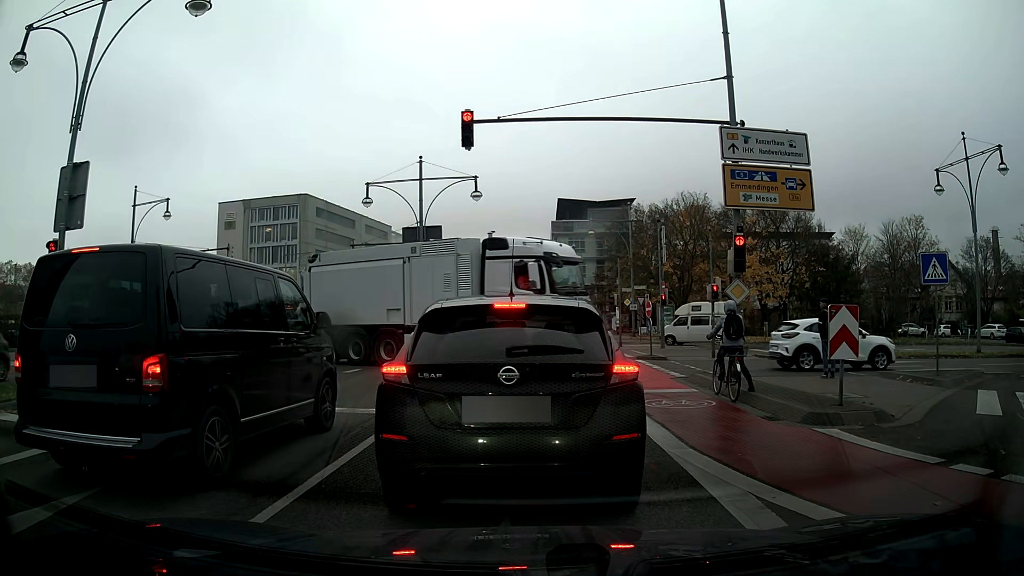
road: primary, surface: asphalt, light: Day
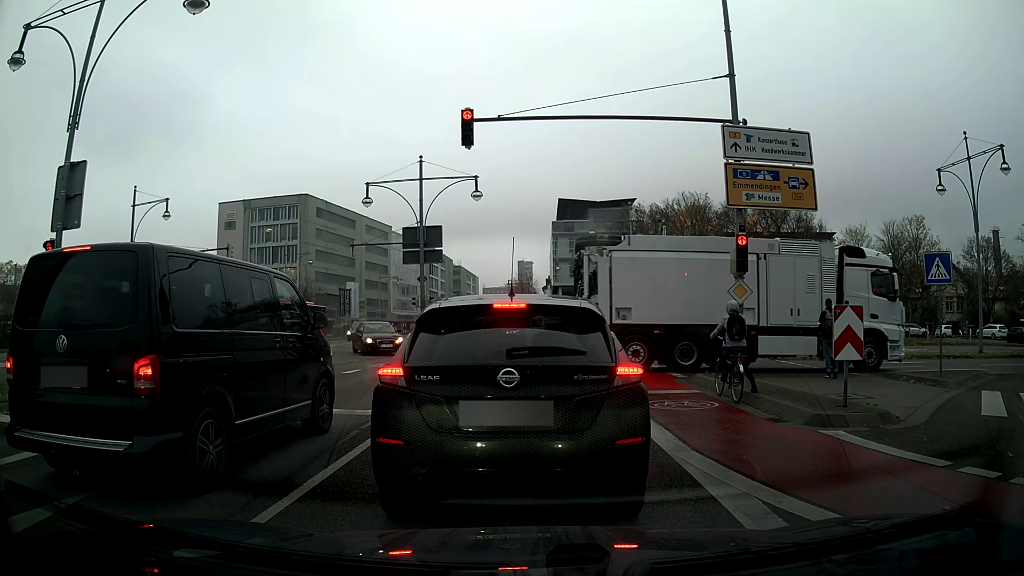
(0.0, +0.2) m; 0°
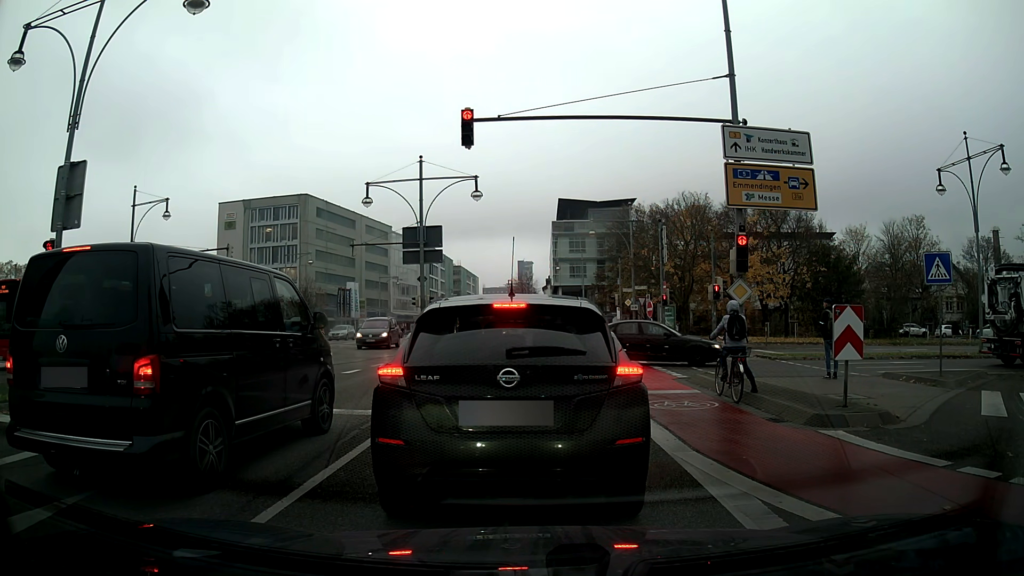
(0.0, 0.0) m; 0°
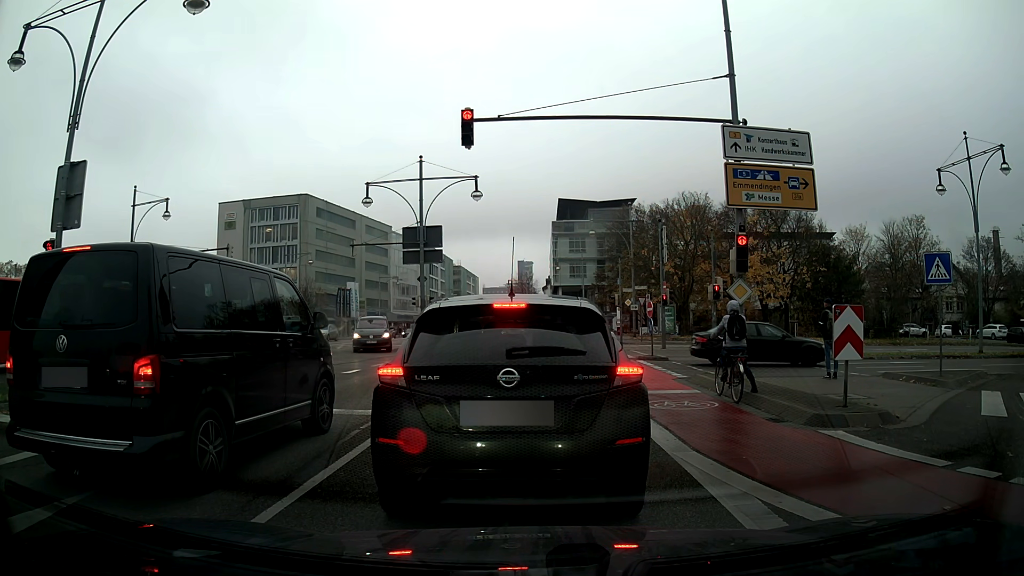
(0.0, 0.0) m; 0°
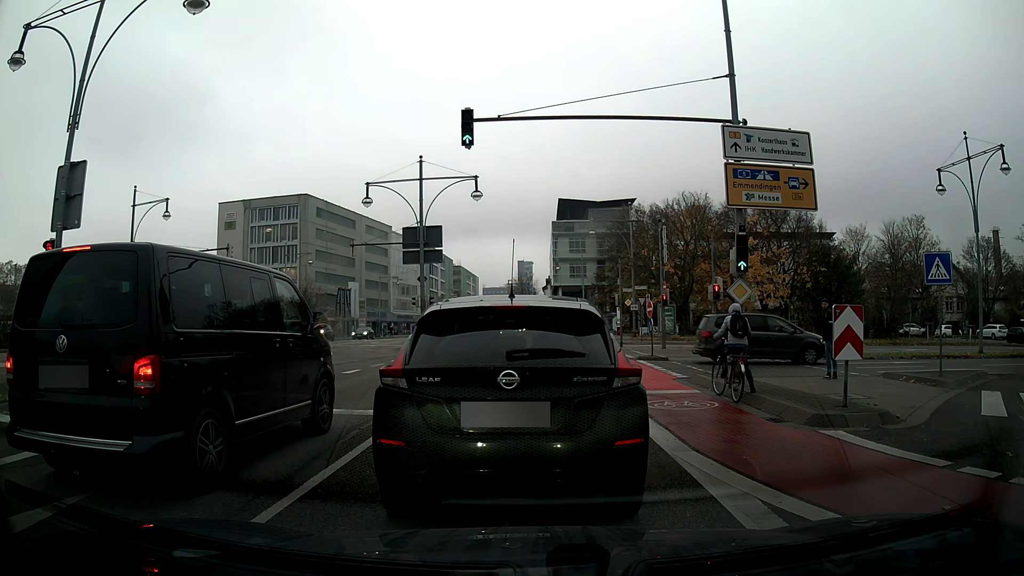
(0.0, 0.0) m; 0°
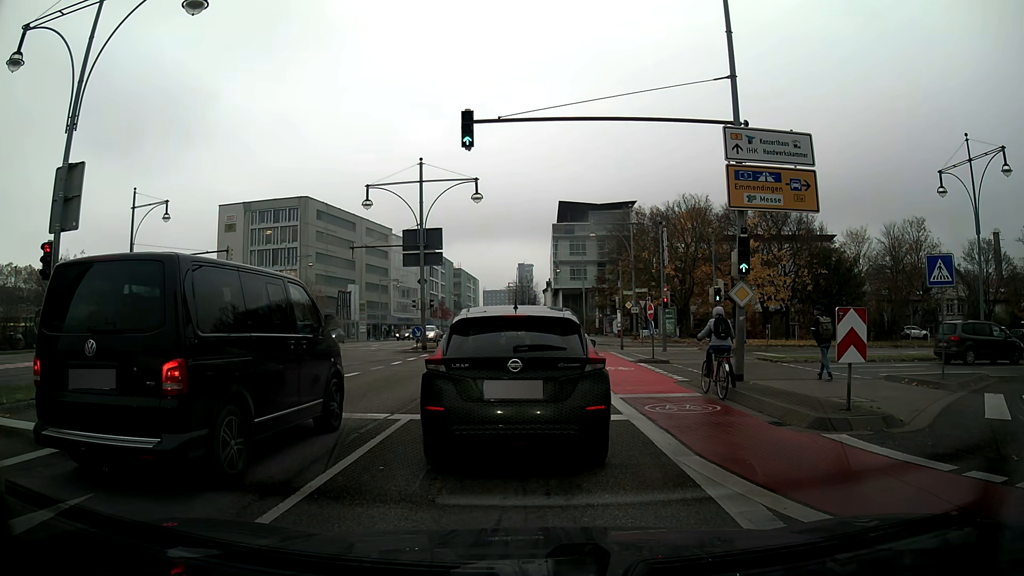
(0.0, +0.1) m; 0°
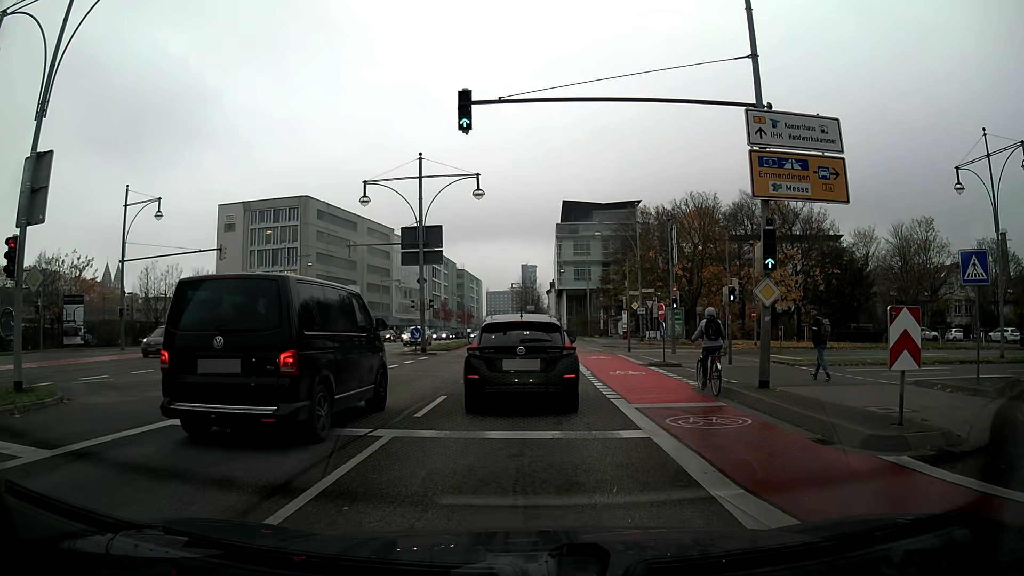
(0.0, +1.6) m; -2°
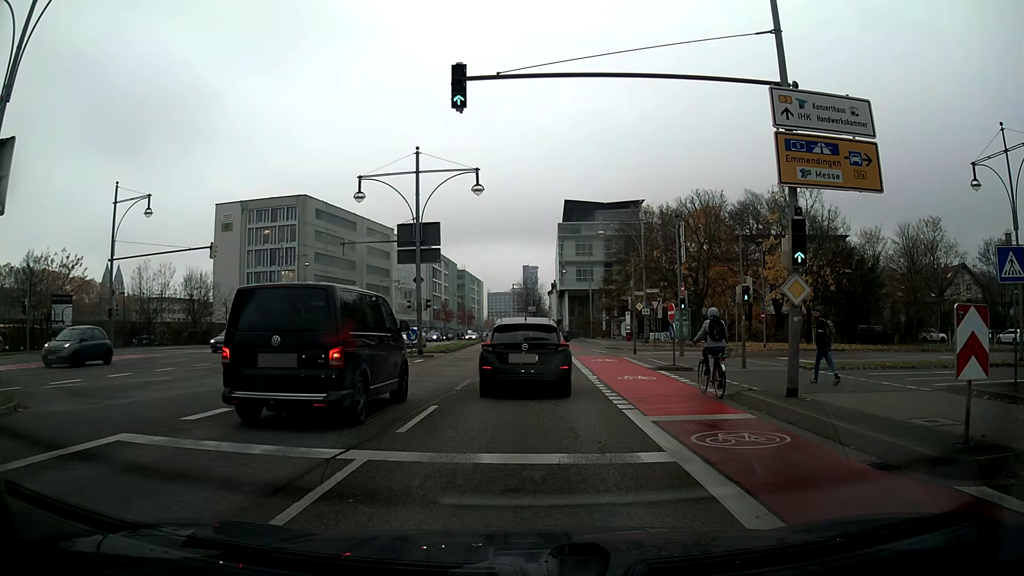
(0.0, +1.6) m; 0°
(0, +10) (0, +20) (0, +30) (0, +40) (0, +50) (0, +60) (0, +70) (-1, +80) (-1, +90) (-1, +100) m
